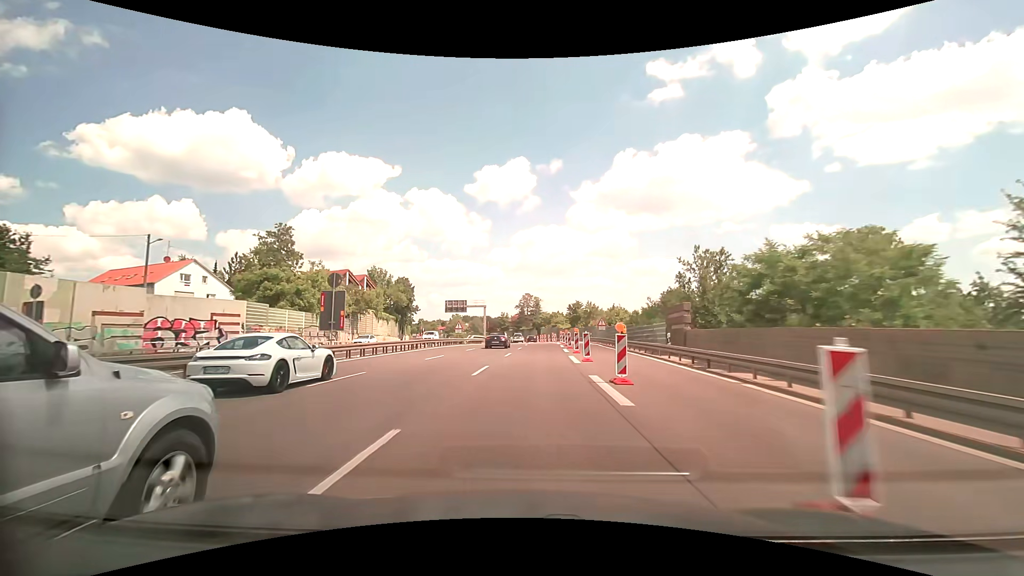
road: trunk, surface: asphalt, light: Day
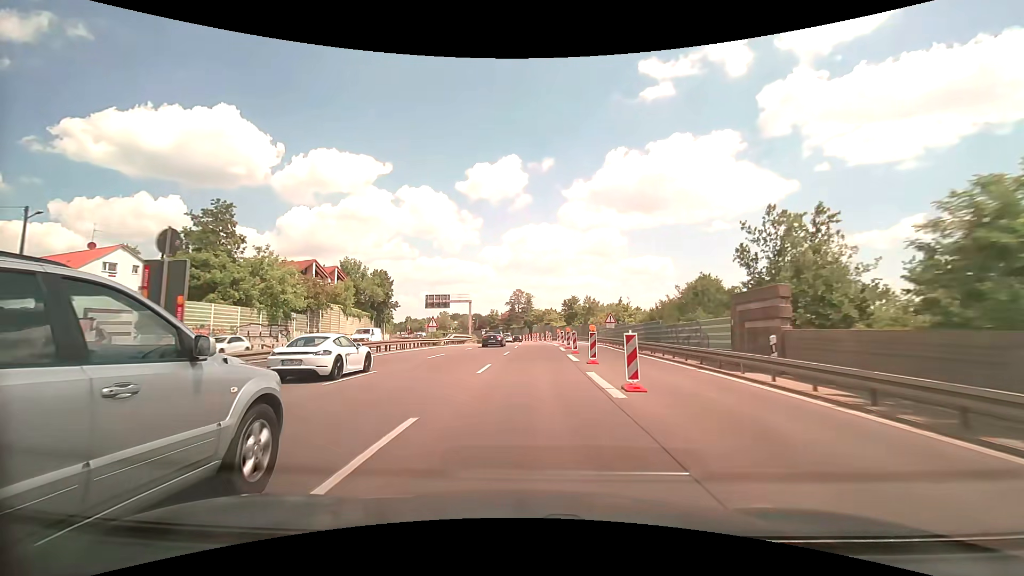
(+0.1, +11.2) m; +1°
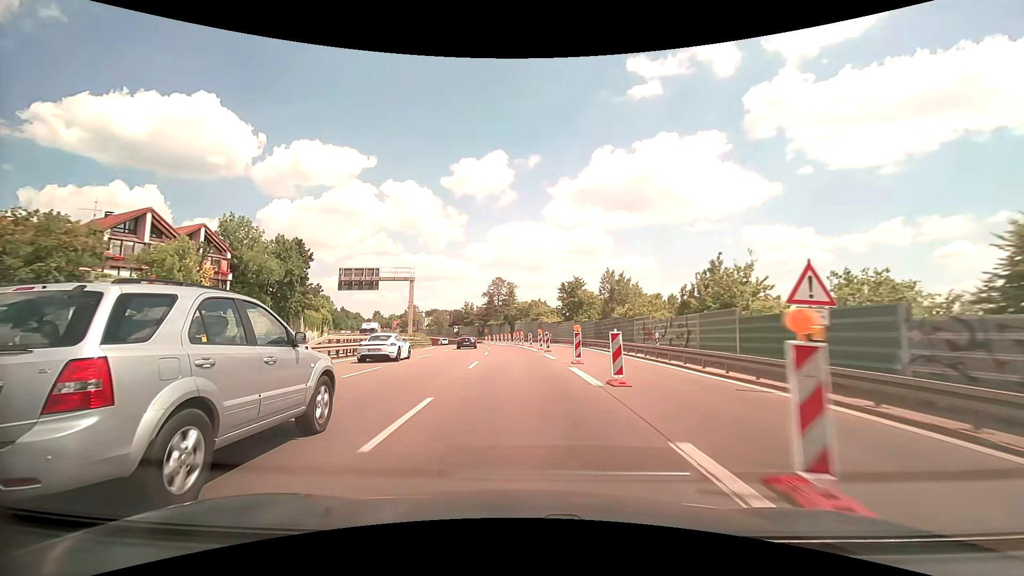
(+0.7, +34.1) m; +2°
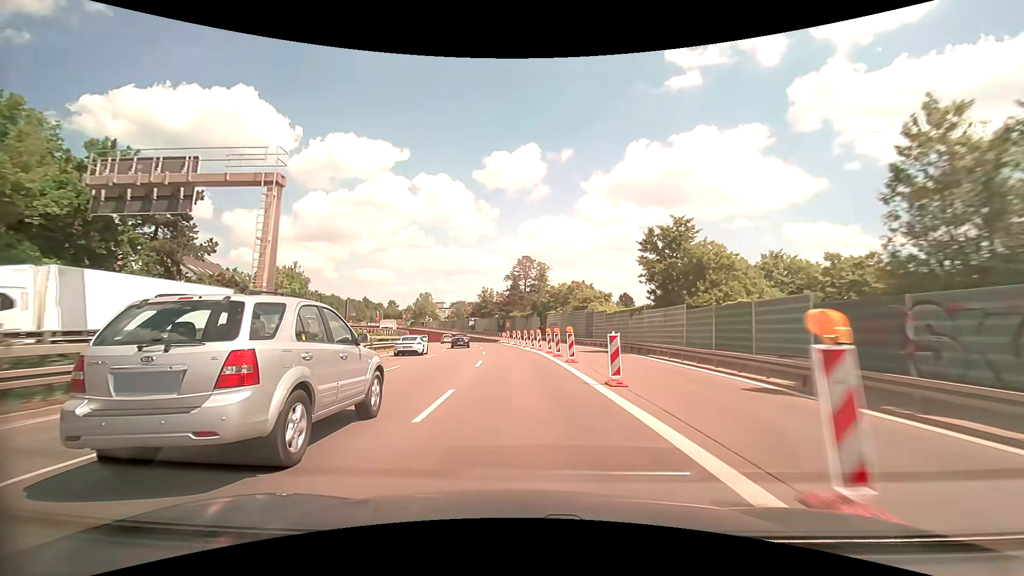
(-0.9, +34.5) m; -3°
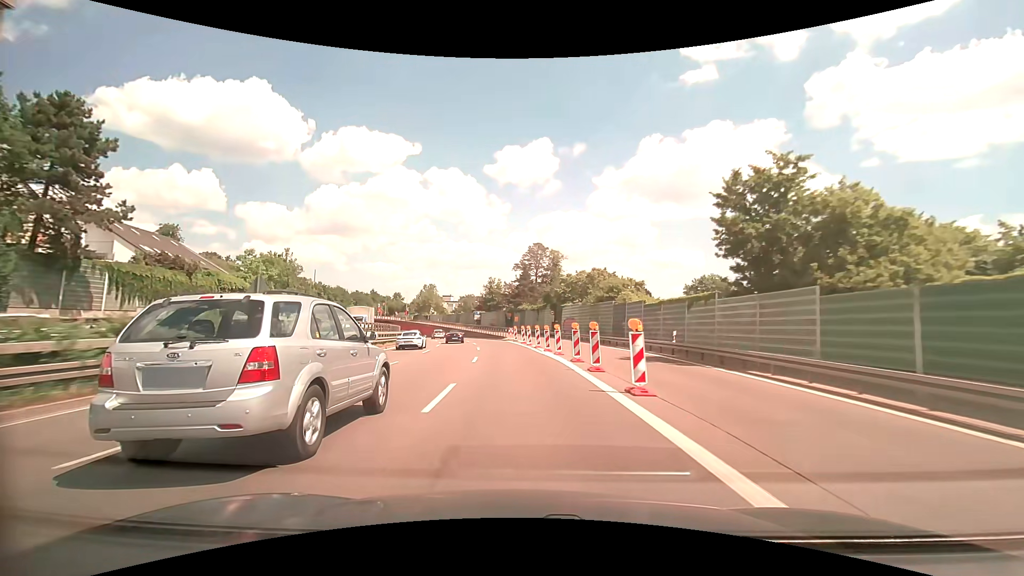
(-0.1, +11.6) m; -1°
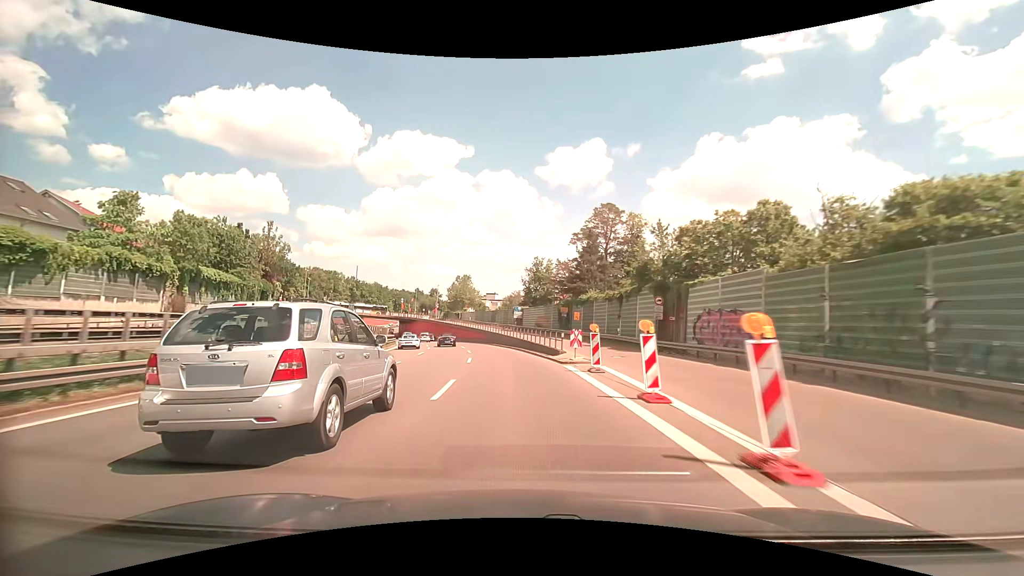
(-1.4, +34.6) m; -6°
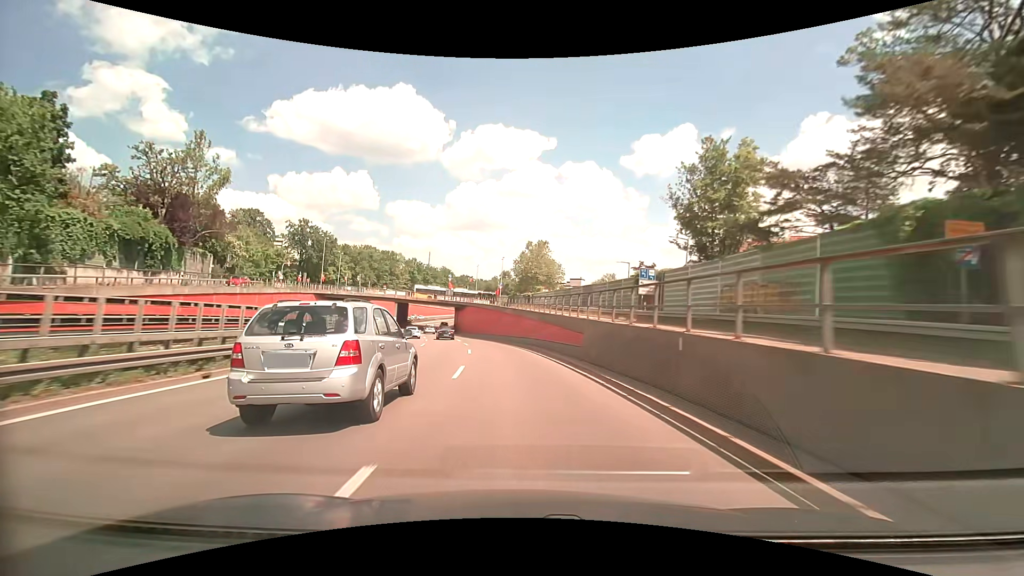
(-3.6, +45.4) m; -9°
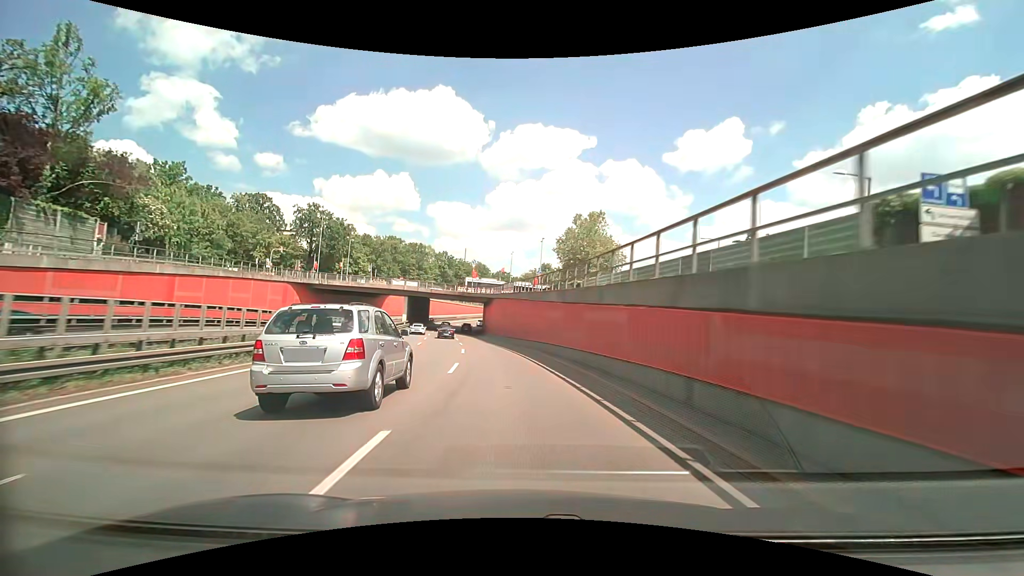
(-0.9, +22.8) m; -5°
(0, +10) (-1, +20) (-2, +30) (-3, +40) (-5, +50) (-7, +60) (-8, +69) (-10, +79) (-12, +89) (-13, +99) m
